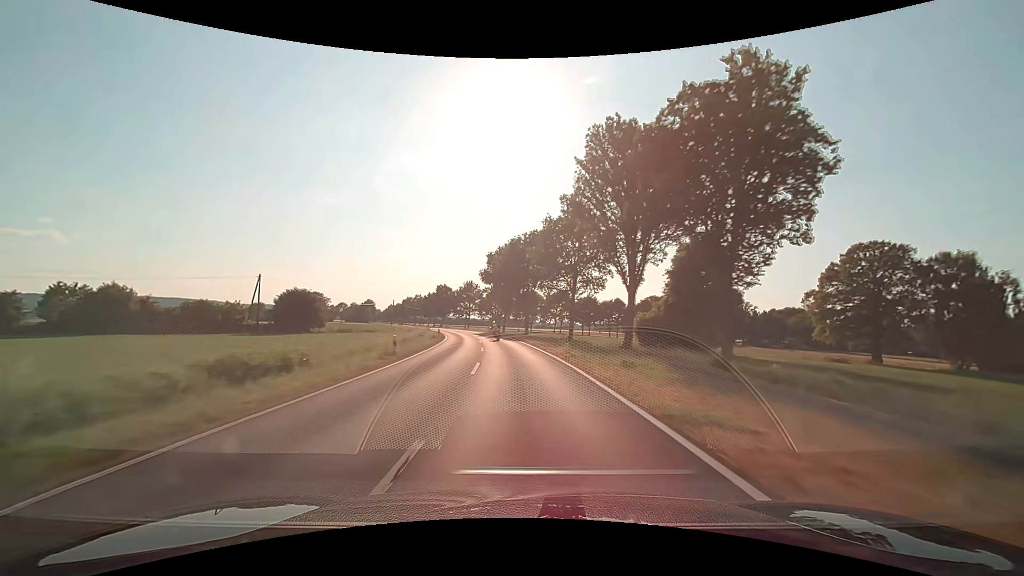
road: secondary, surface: asphalt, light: Day
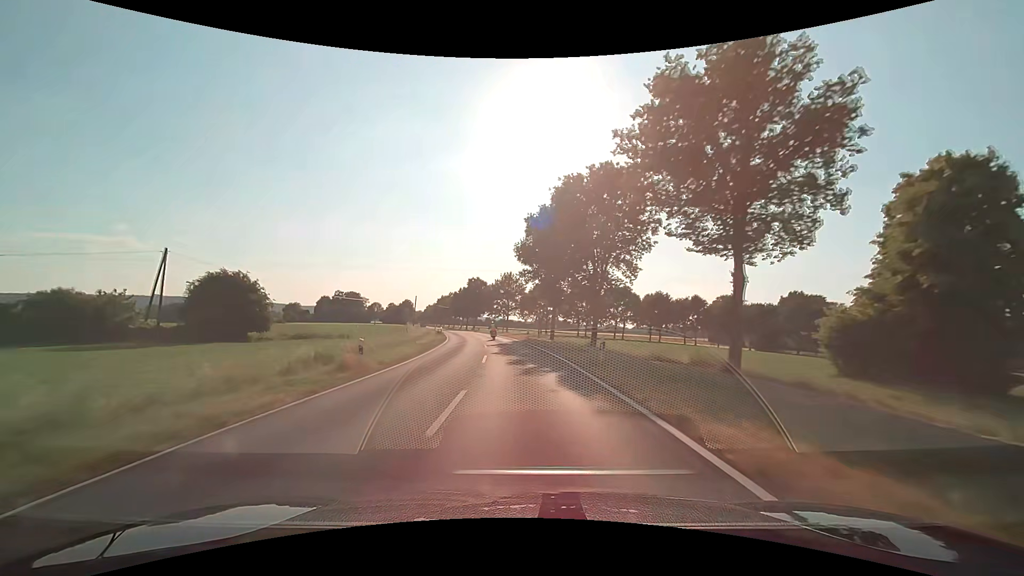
(-1.4, +31.6) m; -5°
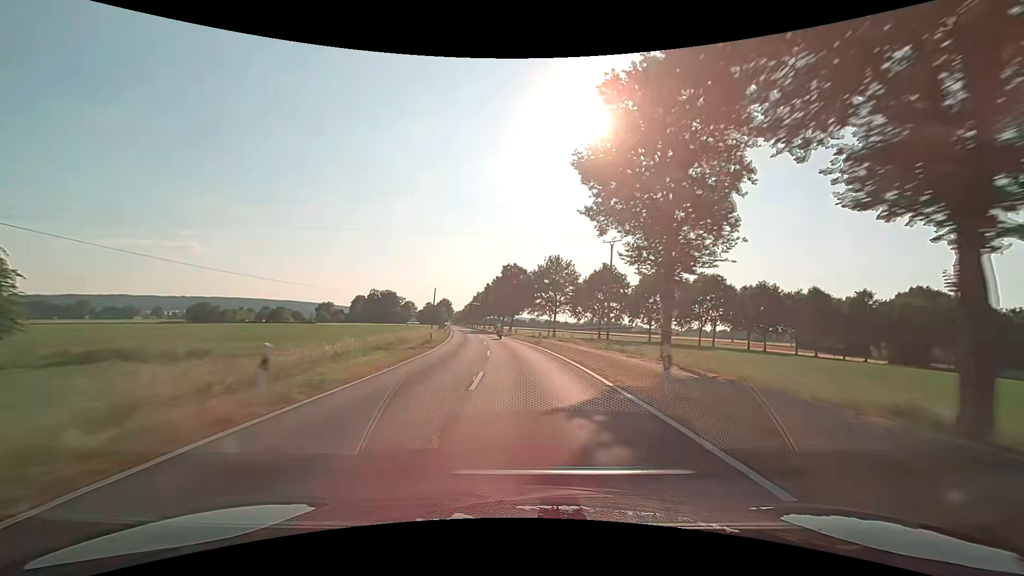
(-1.4, +31.7) m; -5°
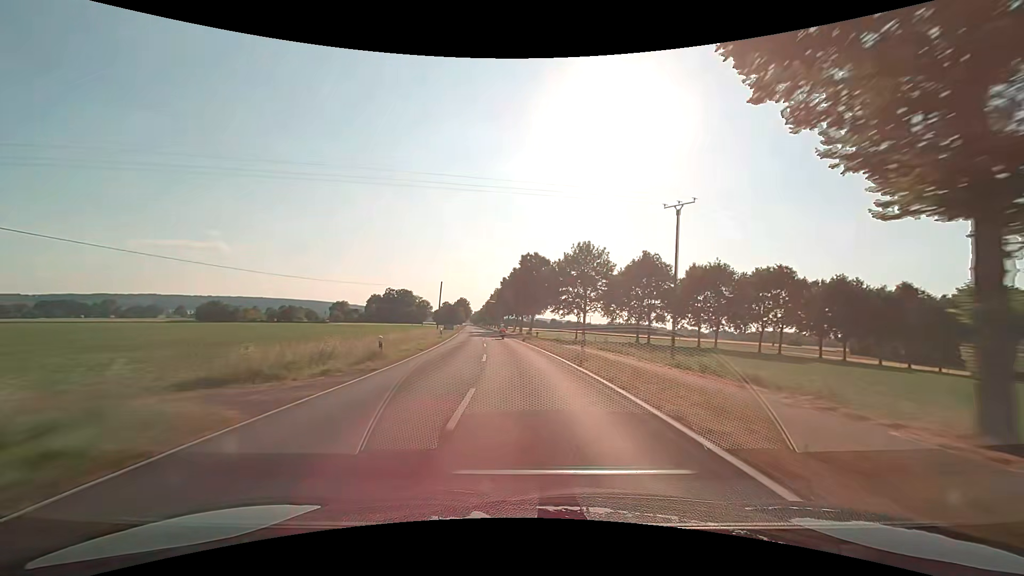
(-0.3, +15.9) m; -2°
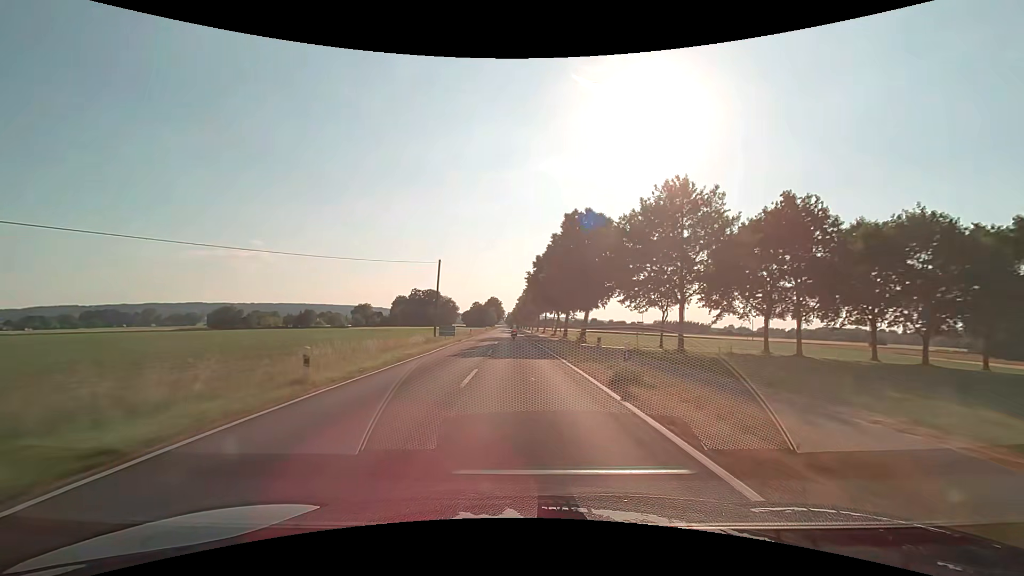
(-1.1, +31.8) m; -4°
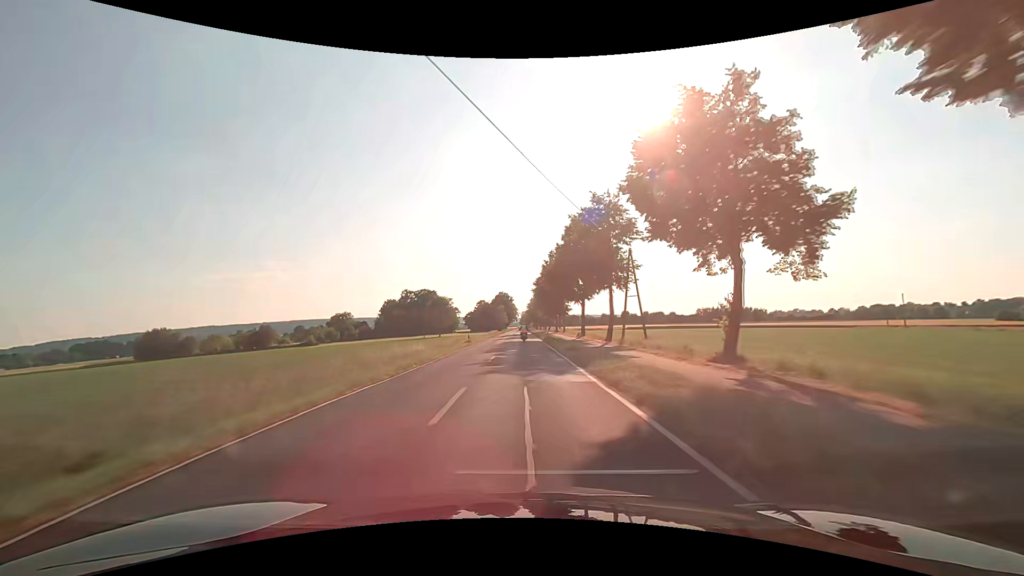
(-1.8, +63.8) m; -2°
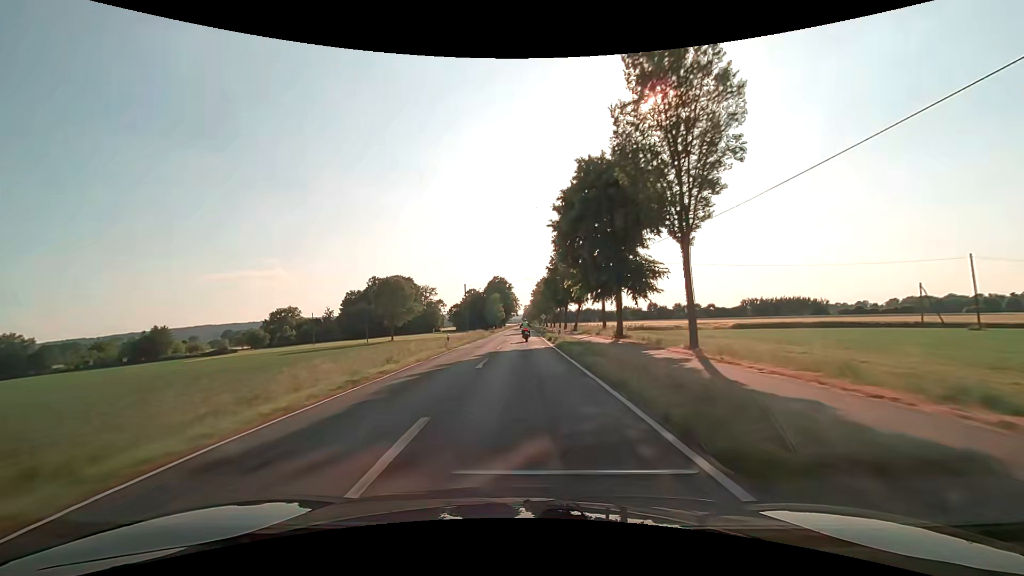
(0.0, +63.7) m; 0°
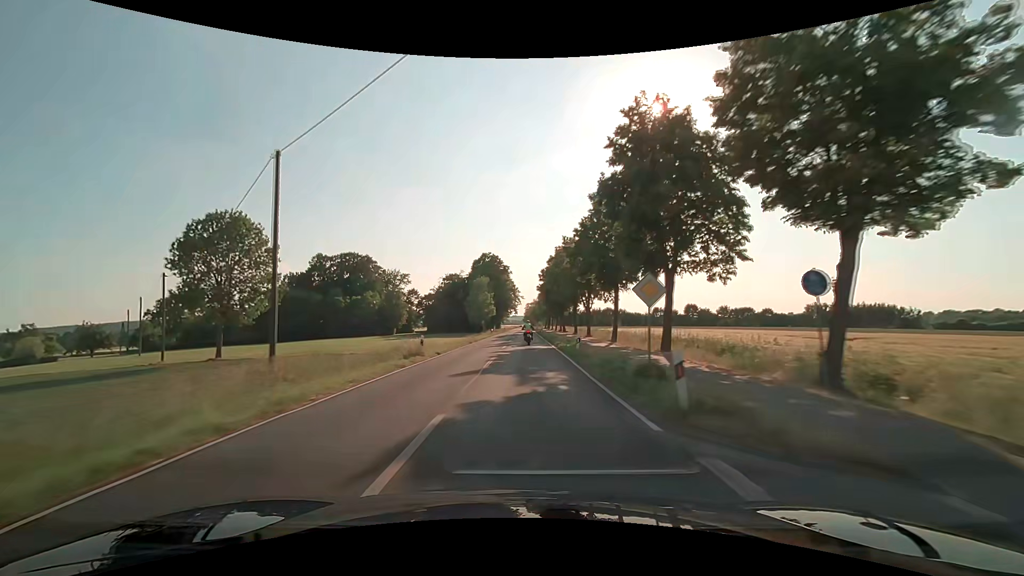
(0.0, +59.3) m; 0°
(0, +10) (0, +20) (0, +30) (0, +40) (0, +50) (+1, +60) (+1, +70) (+1, +80) (+1, +90) (+1, +100) m
